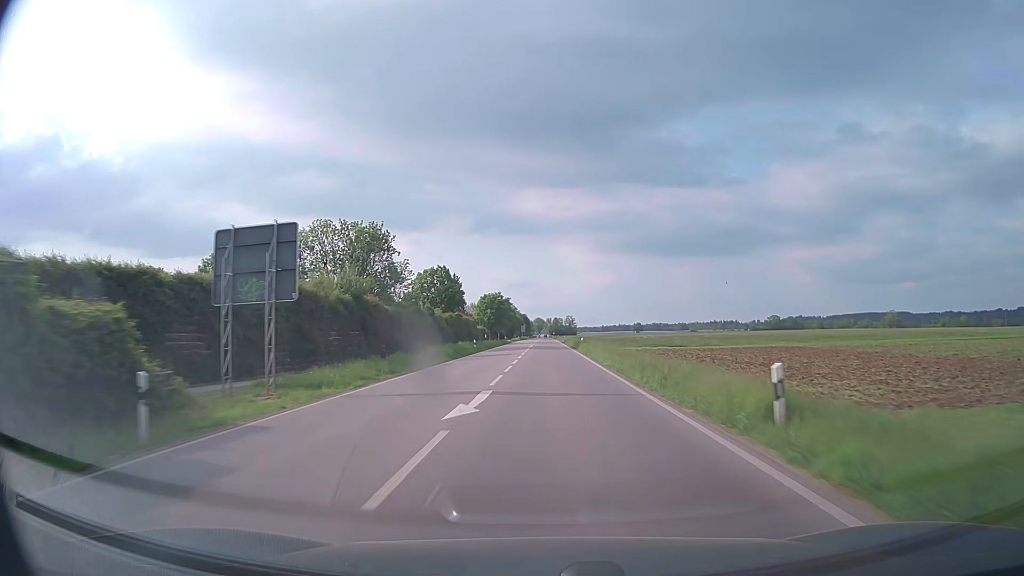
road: secondary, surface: asphalt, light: Day
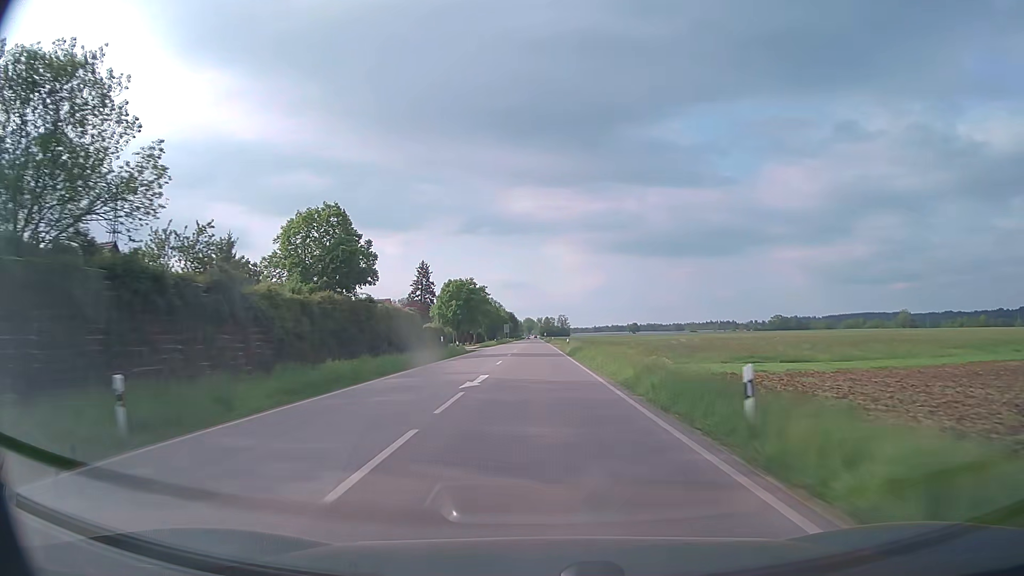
(+0.3, +47.9) m; +1°
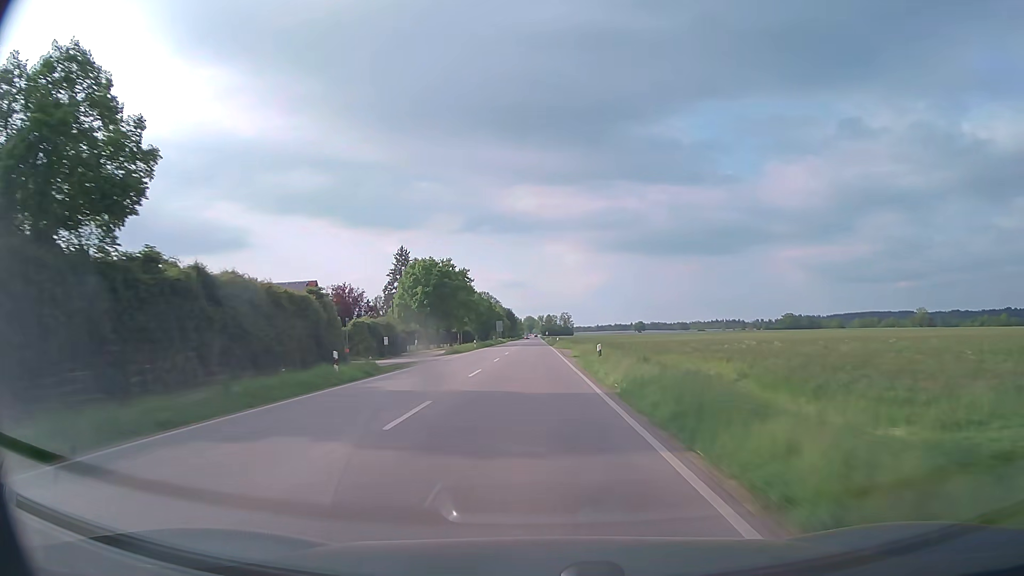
(0.0, +32.1) m; 0°
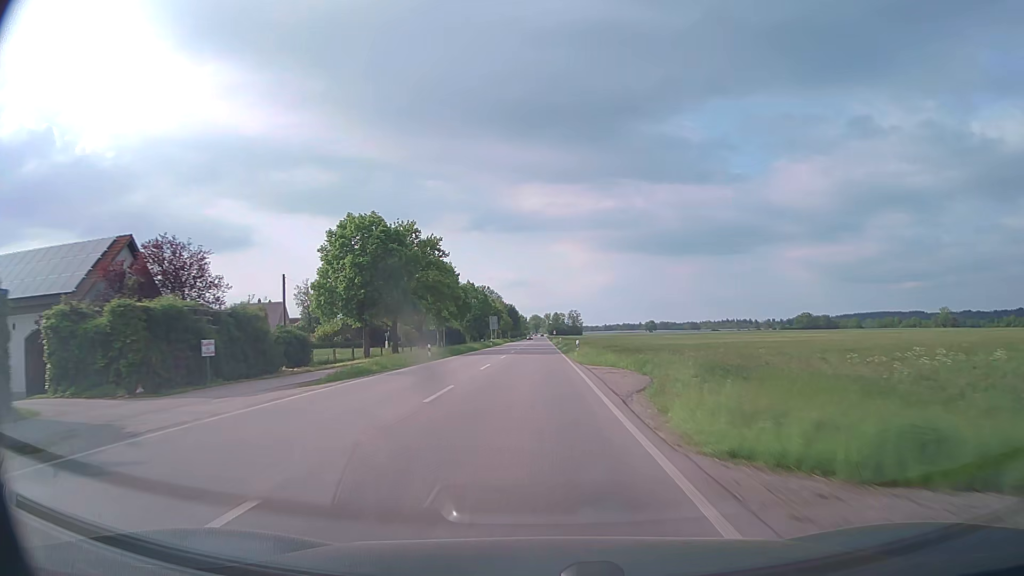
(-0.2, +32.3) m; -1°
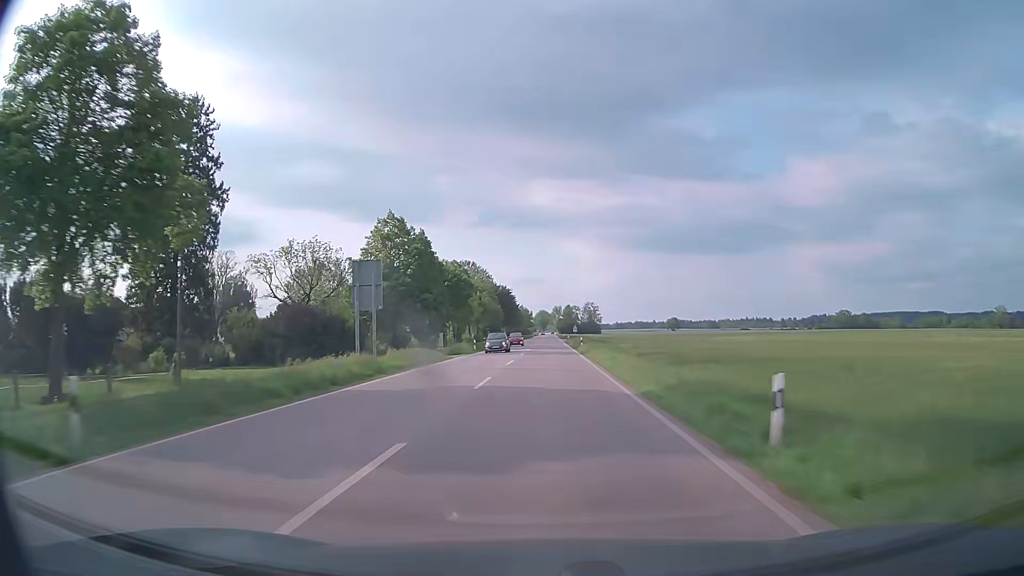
(-0.6, +81.1) m; -1°
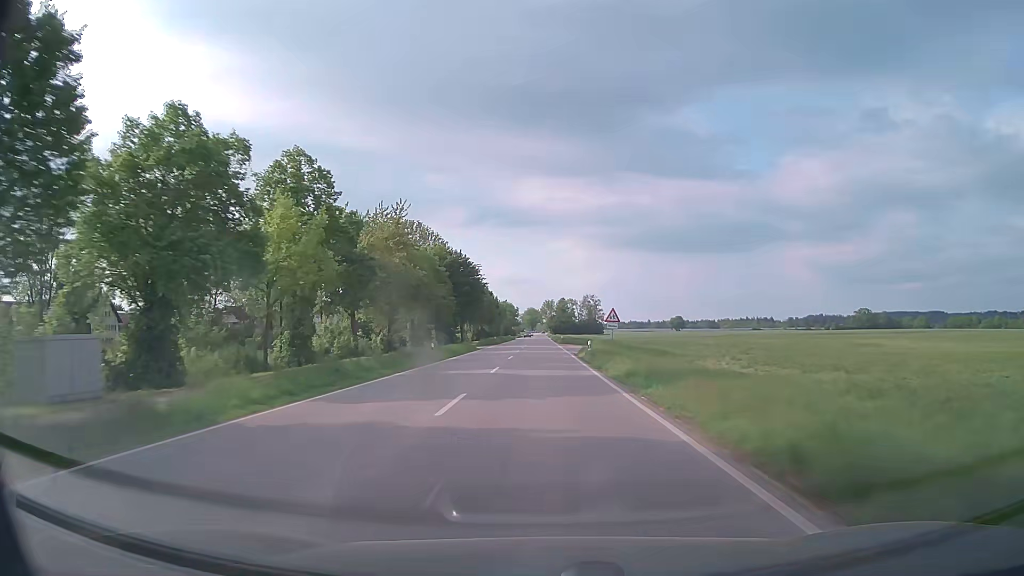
(+0.6, +65.1) m; +1°
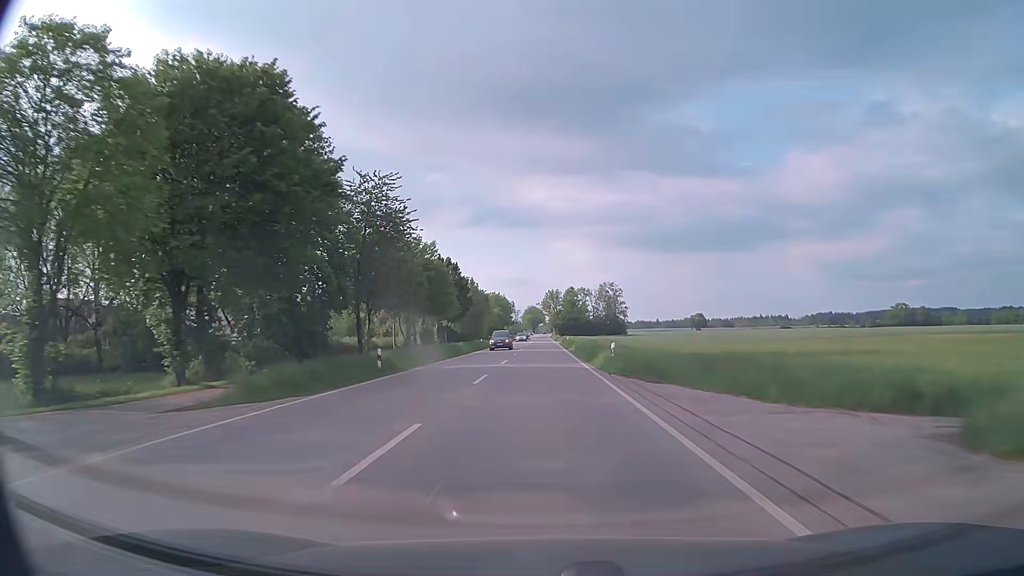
(-0.1, +65.2) m; 0°
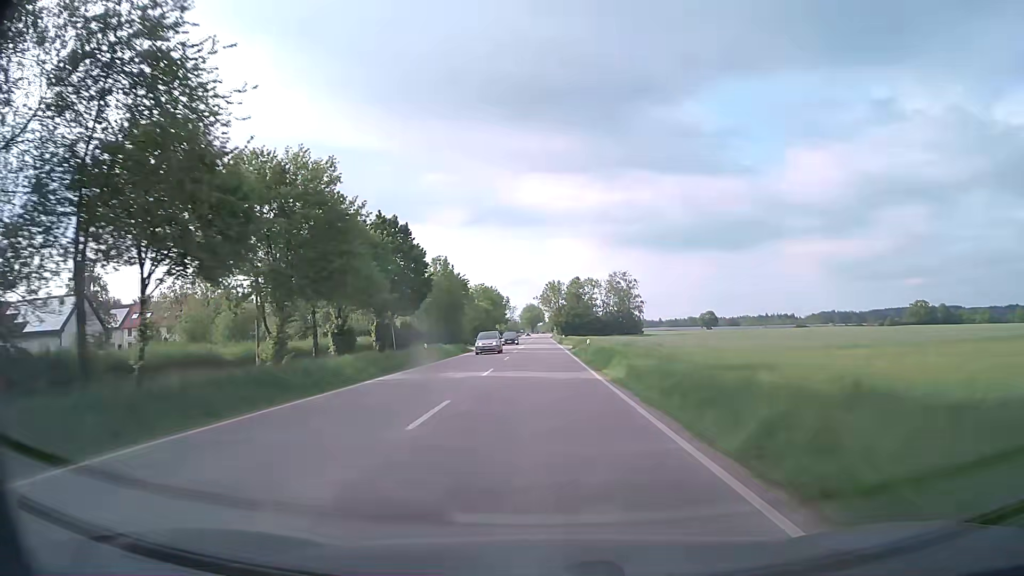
(0.0, +32.6) m; 0°
(0, +10) (0, +20) (0, +30) (0, +40) (0, +50) (0, +60) (0, +70) (0, +80) (0, +90) (0, +100) m
